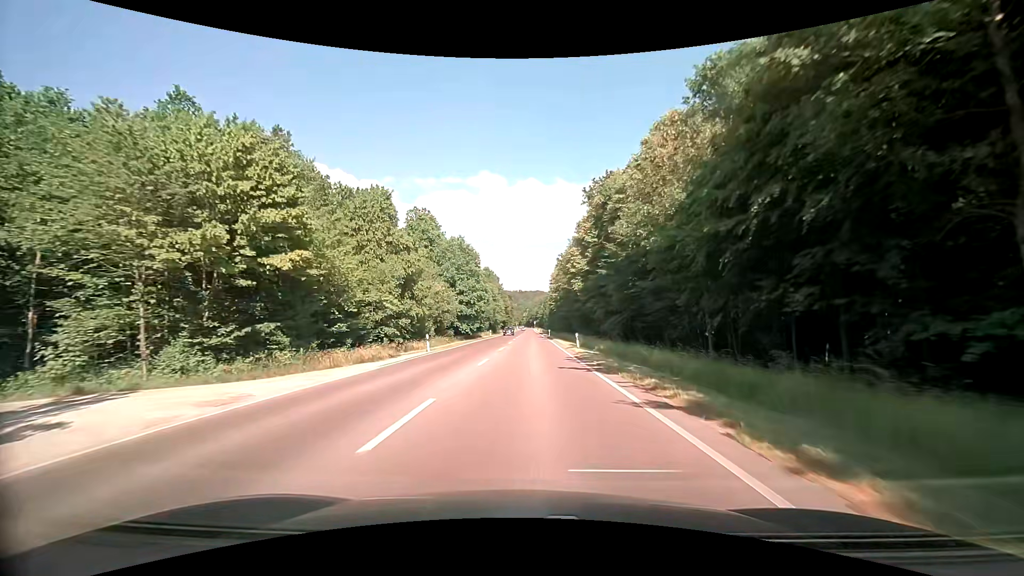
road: secondary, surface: asphalt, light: Day
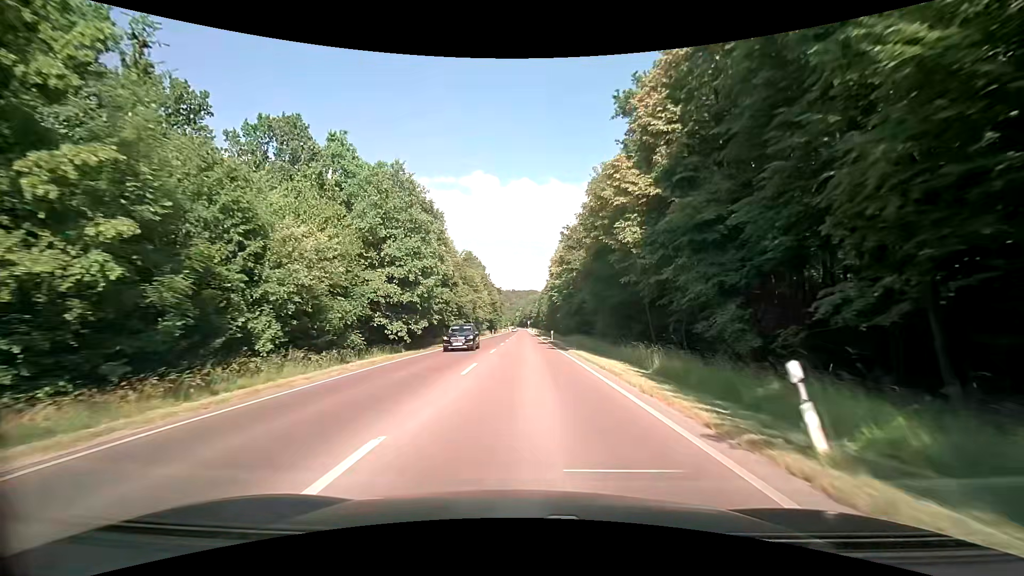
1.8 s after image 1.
(+0.2, +27.1) m; +1°
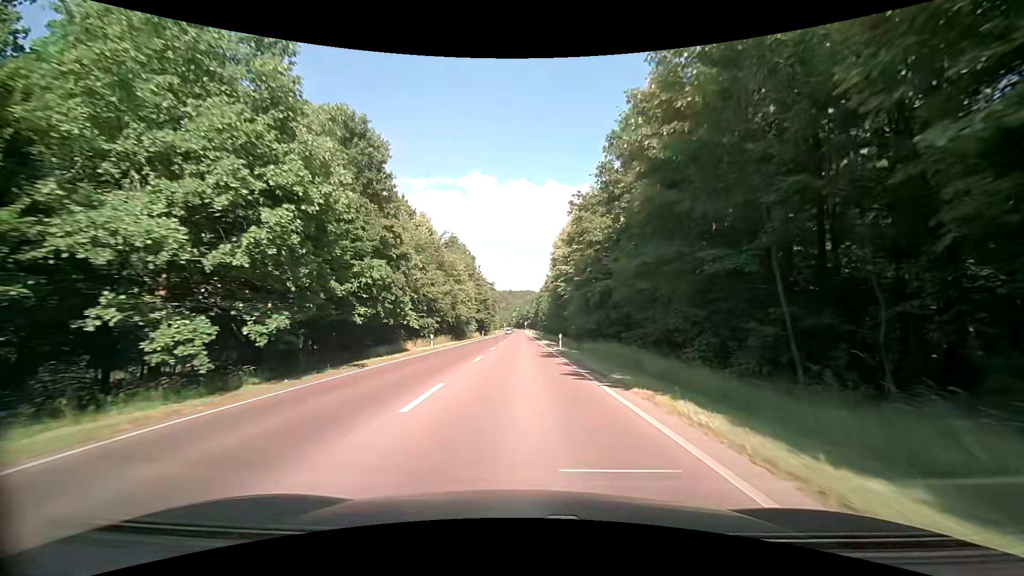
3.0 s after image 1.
(0.0, +17.9) m; +1°
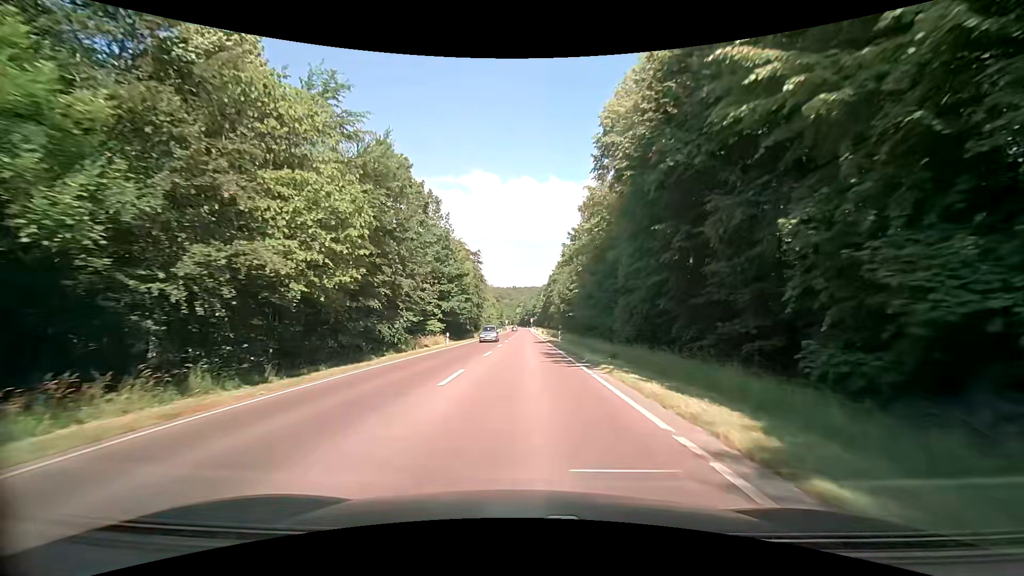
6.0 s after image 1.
(-0.5, +44.5) m; -1°
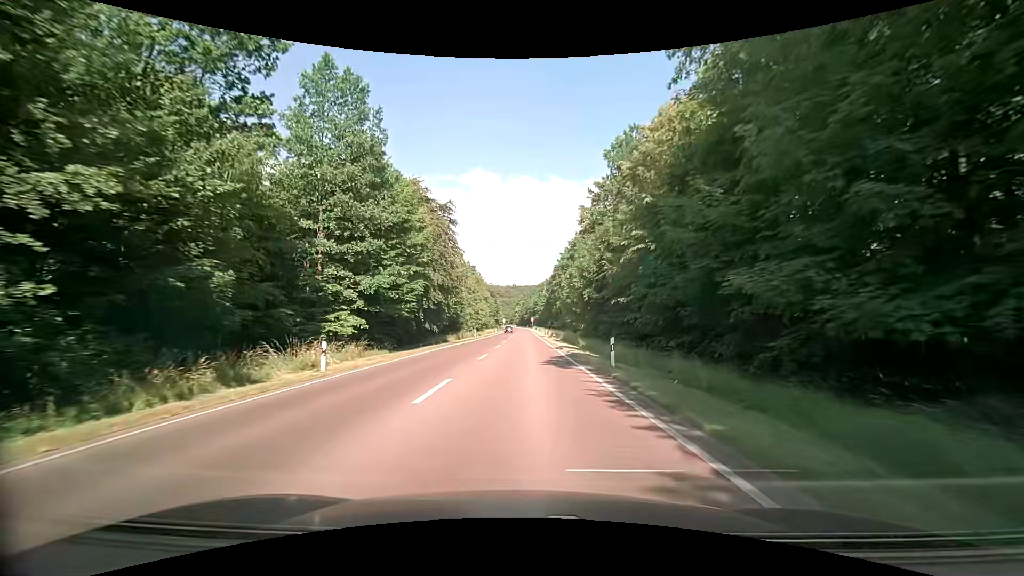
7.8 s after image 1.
(0.0, +26.5) m; 0°
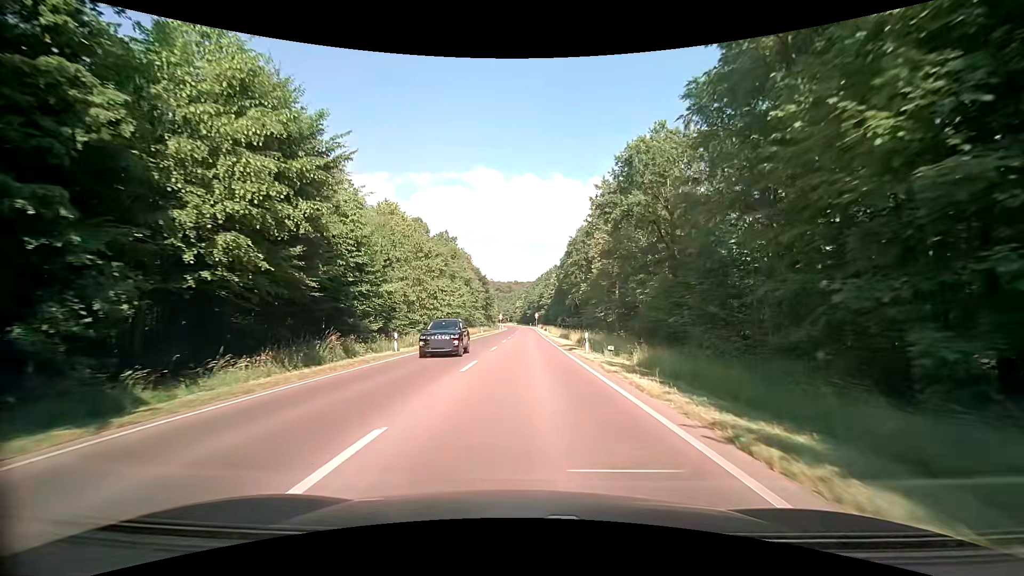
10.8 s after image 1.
(-0.2, +42.1) m; 0°
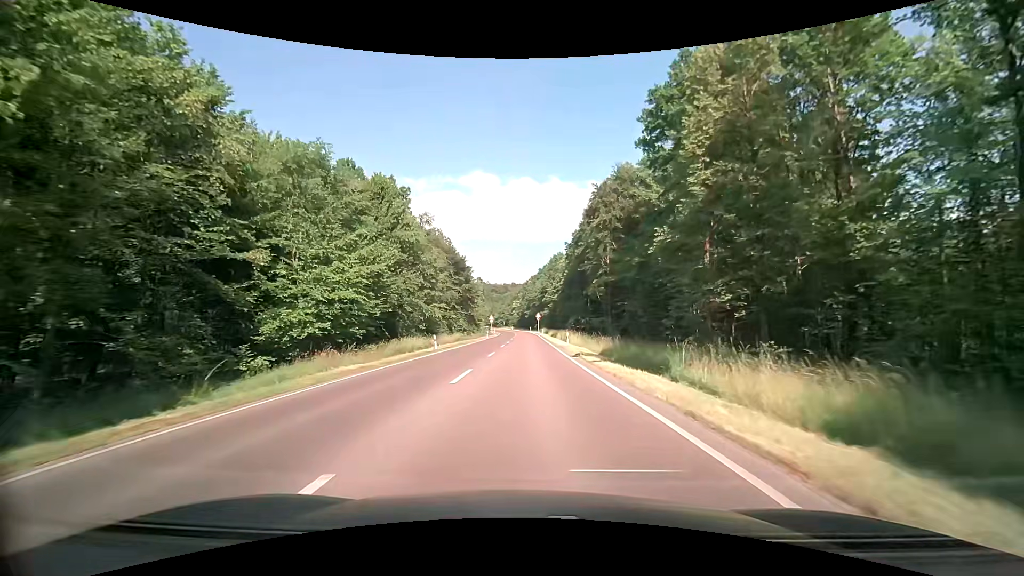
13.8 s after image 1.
(-0.2, +37.9) m; 0°
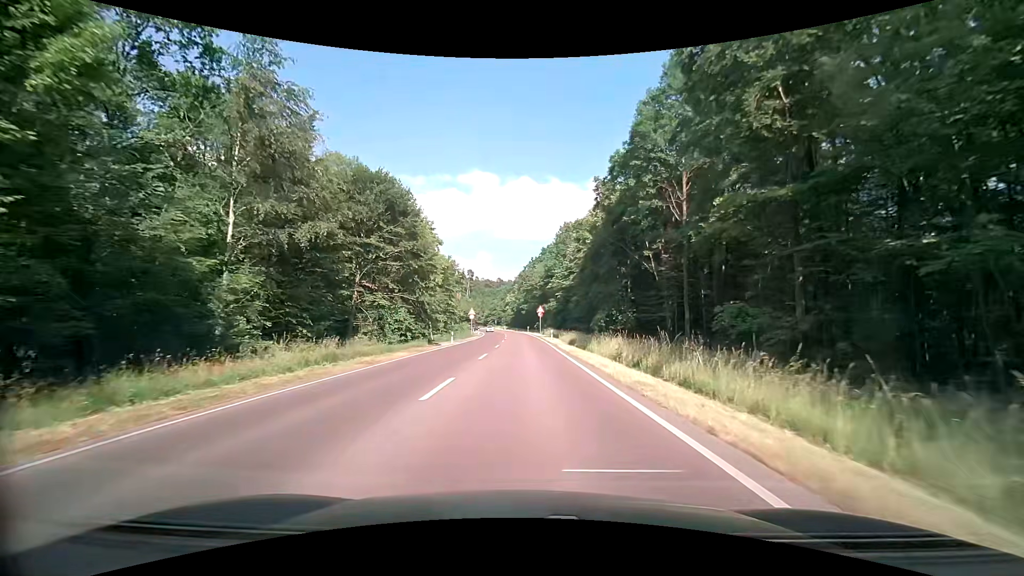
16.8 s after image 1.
(0.0, +38.9) m; 0°
(0, +10) (0, +20) (0, +30) (0, +40) (0, +50) (0, +60) (-1, +70) (-1, +80) (-1, +90) (-2, +100) m
